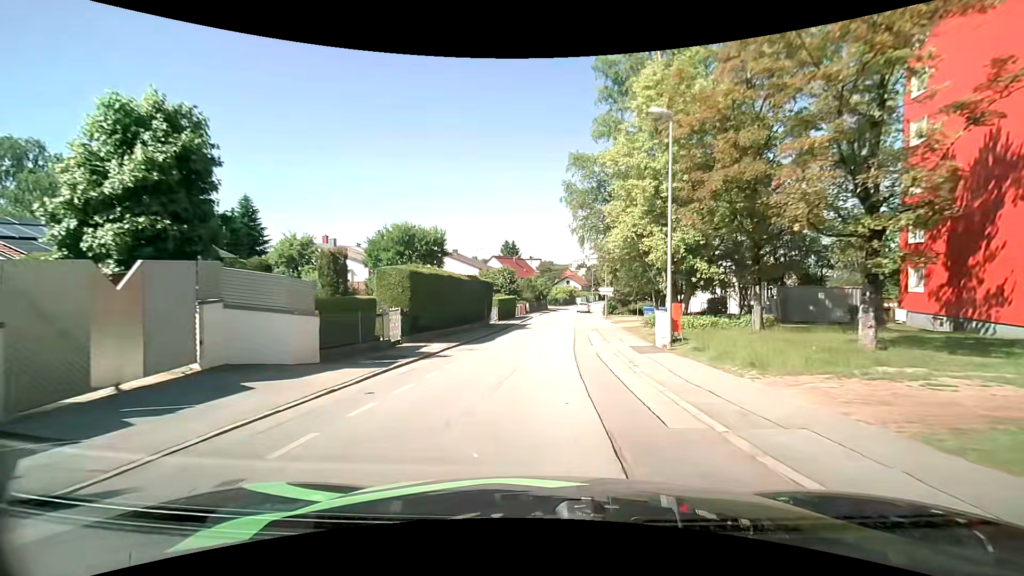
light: Day
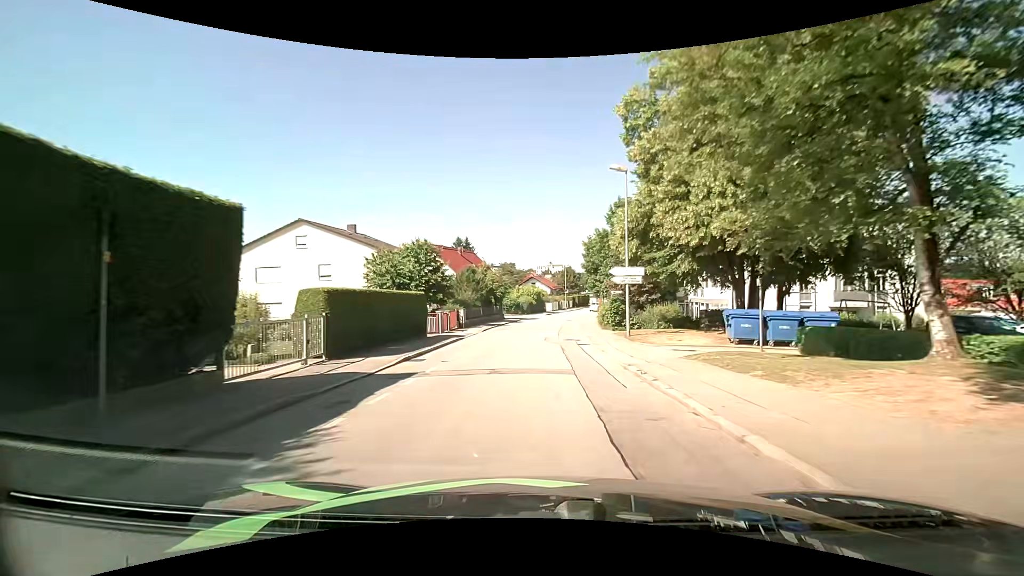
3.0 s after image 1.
(+1.8, +30.9) m; +5°
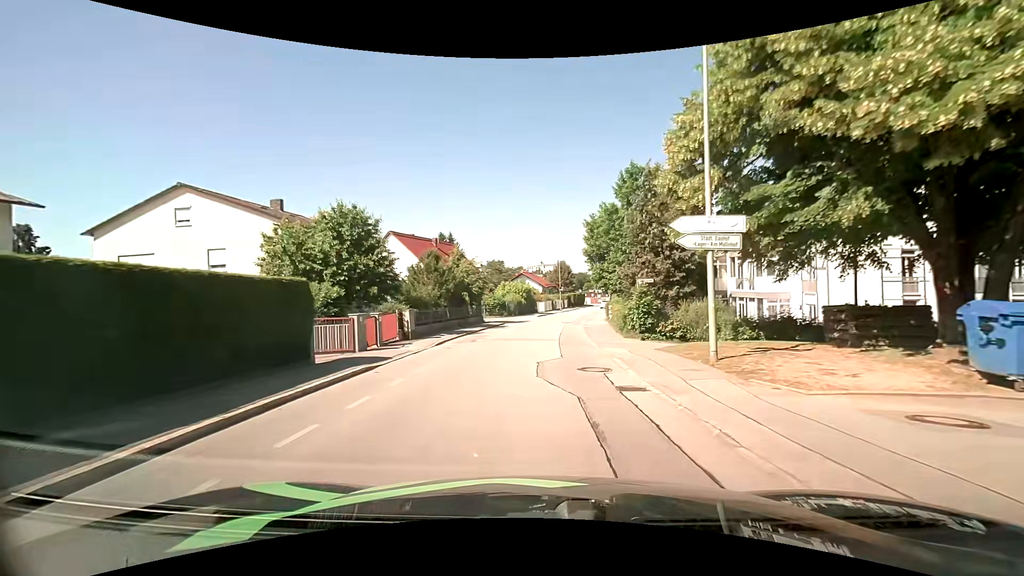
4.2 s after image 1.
(+0.2, +12.3) m; +1°
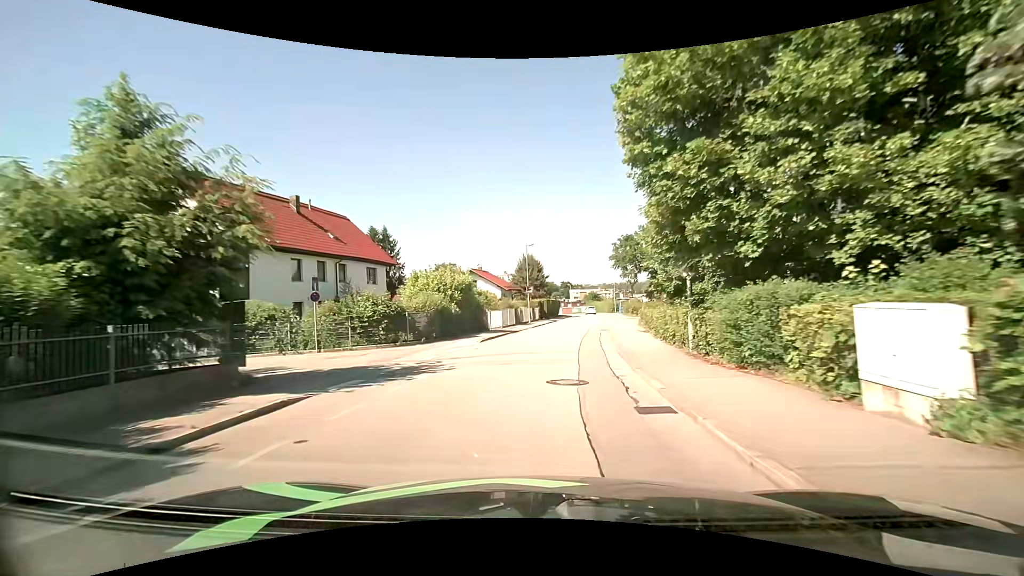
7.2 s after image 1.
(+0.9, +30.3) m; +4°
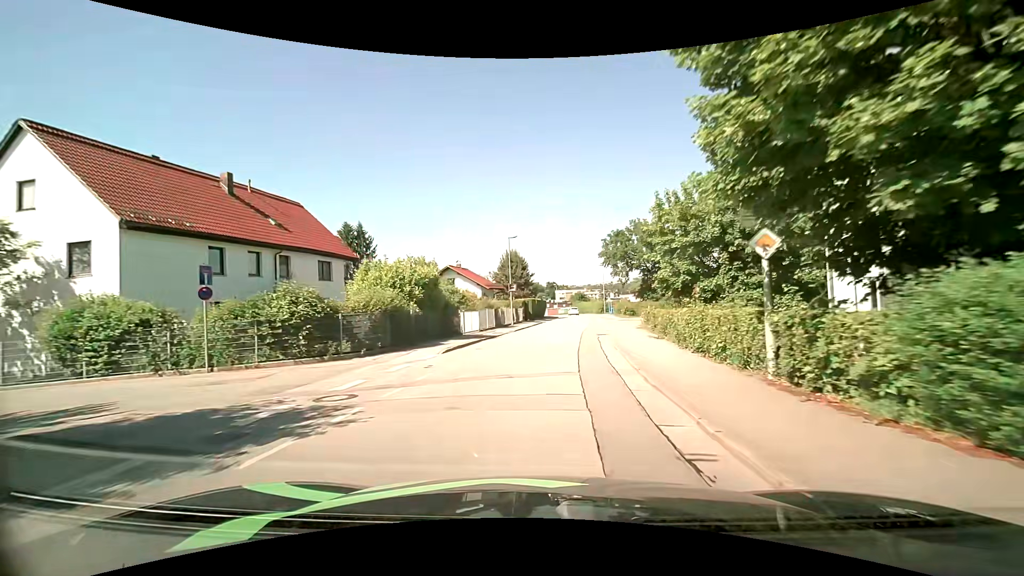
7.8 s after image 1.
(+0.1, +5.9) m; +2°
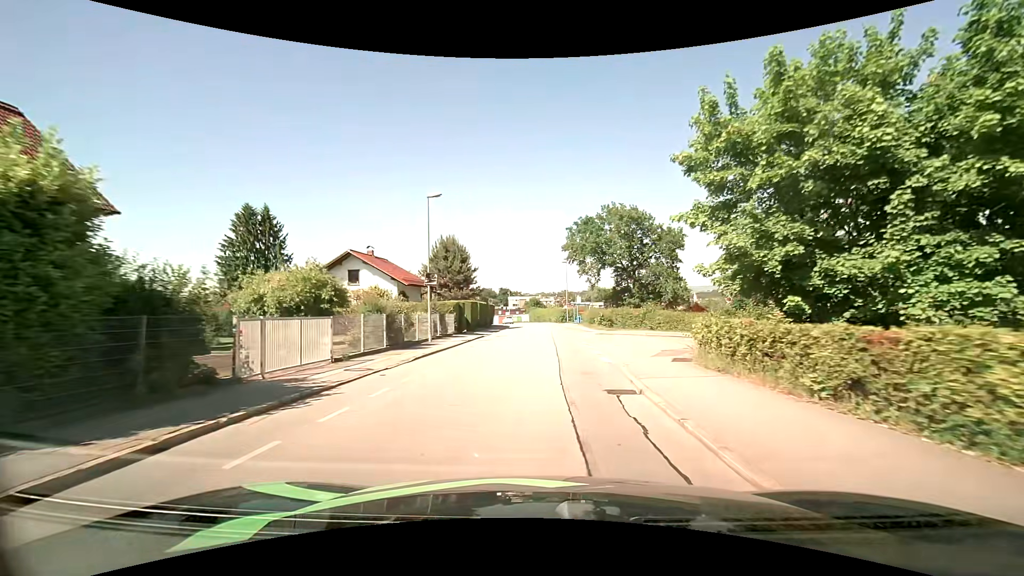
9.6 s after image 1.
(+0.6, +17.6) m; +5°
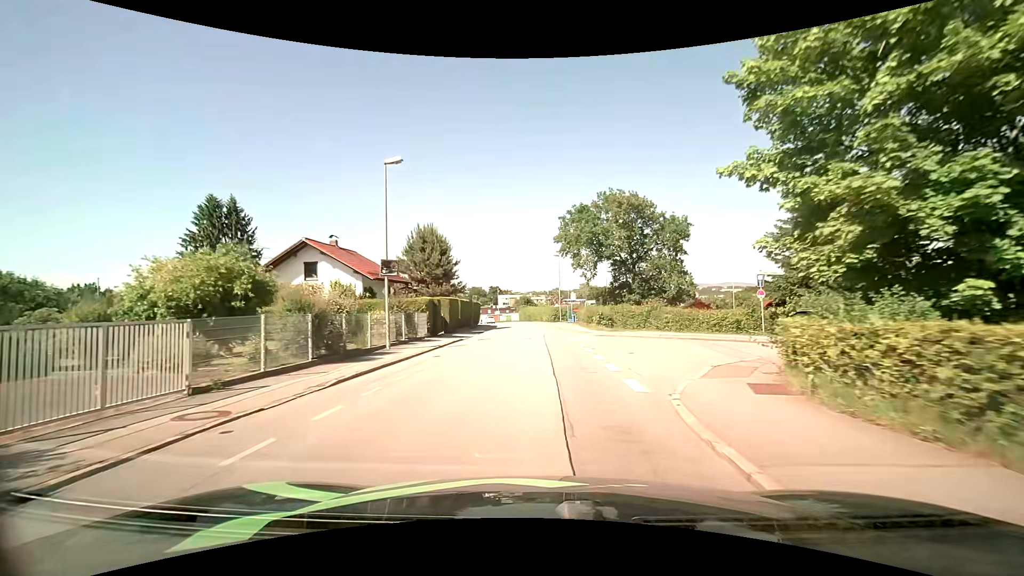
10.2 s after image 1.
(+0.1, +5.8) m; +2°
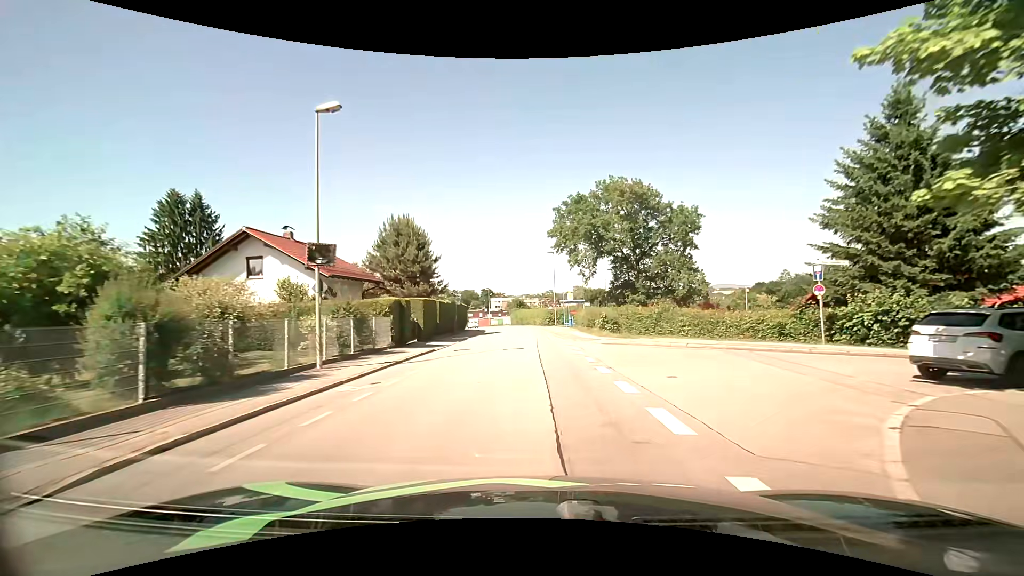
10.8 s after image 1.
(0.0, +5.9) m; +1°
(0, +10) (0, +20) (0, +30) (-1, +40) (-2, +50) (-3, +60) (-4, +70) (-7, +79) (-9, +89) (-12, +99) m
